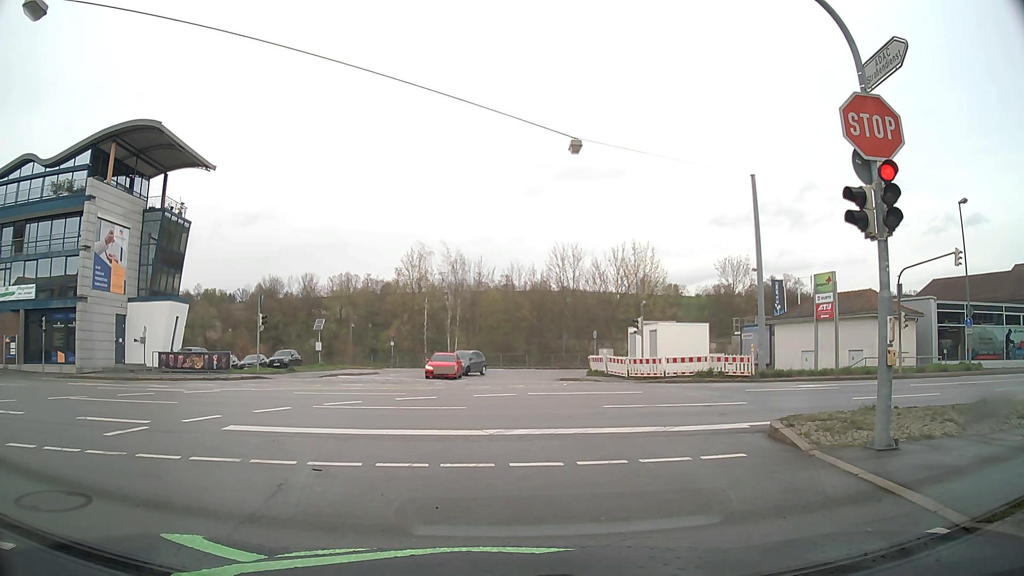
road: tertiary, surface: asphalt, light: Day
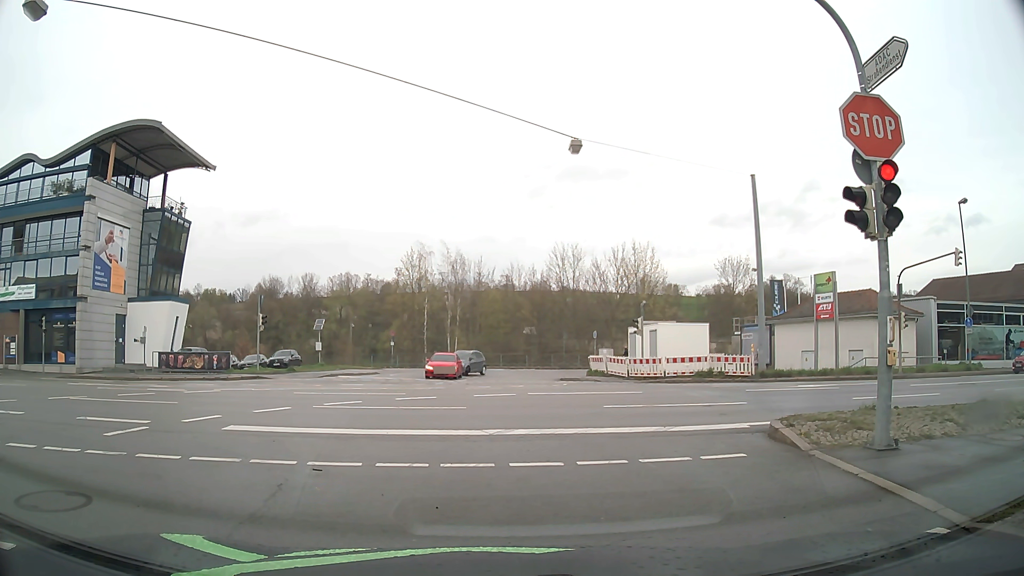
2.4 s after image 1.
(0.0, 0.0) m; 0°
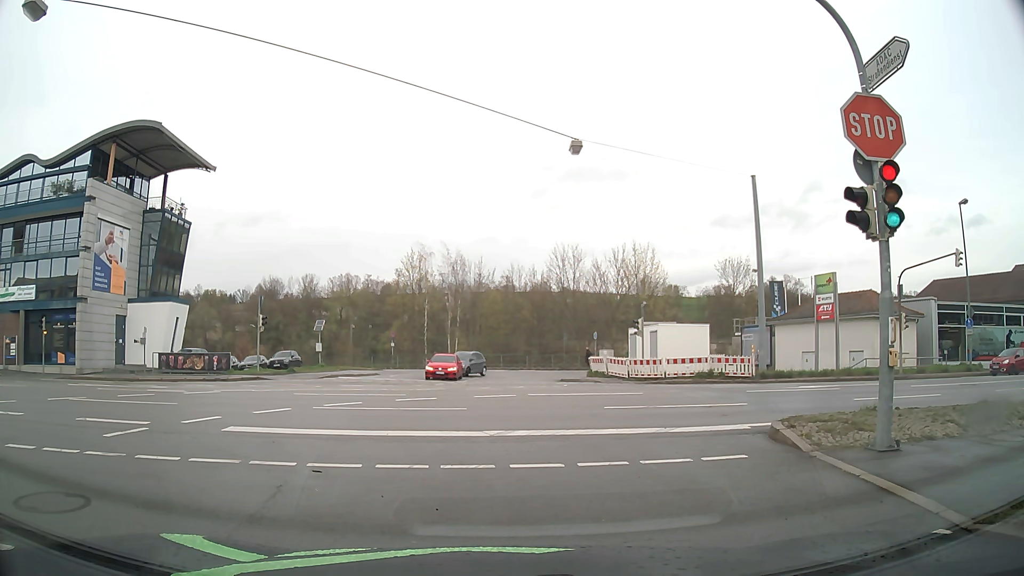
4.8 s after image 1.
(0.0, 0.0) m; 0°
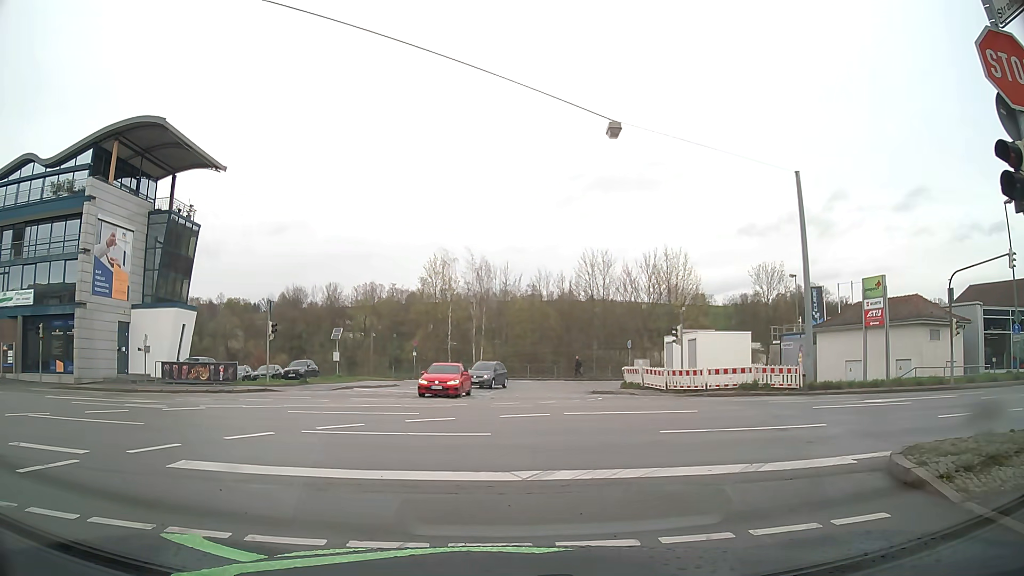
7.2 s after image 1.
(-0.1, +2.7) m; -3°
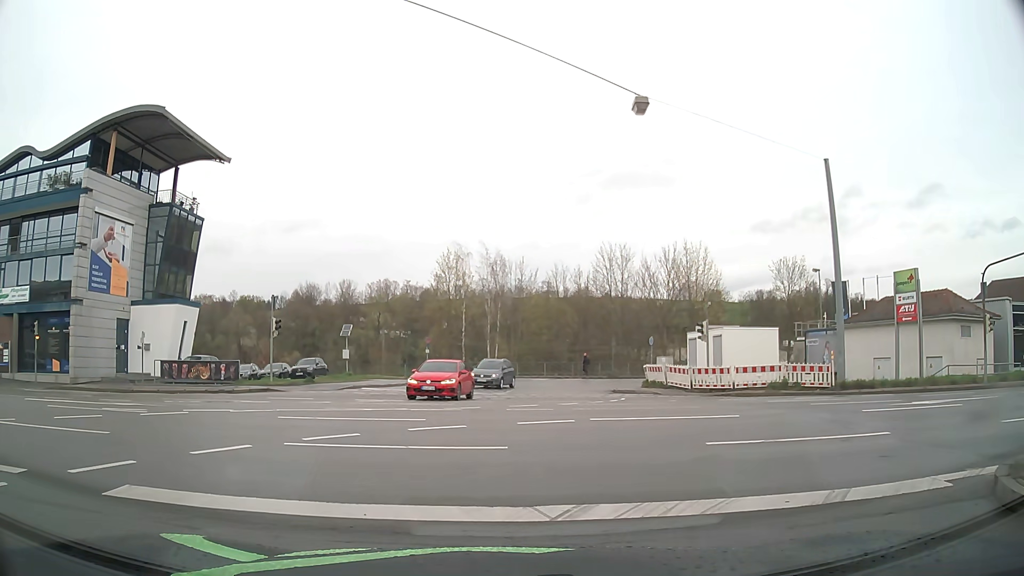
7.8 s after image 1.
(0.0, +1.8) m; 0°
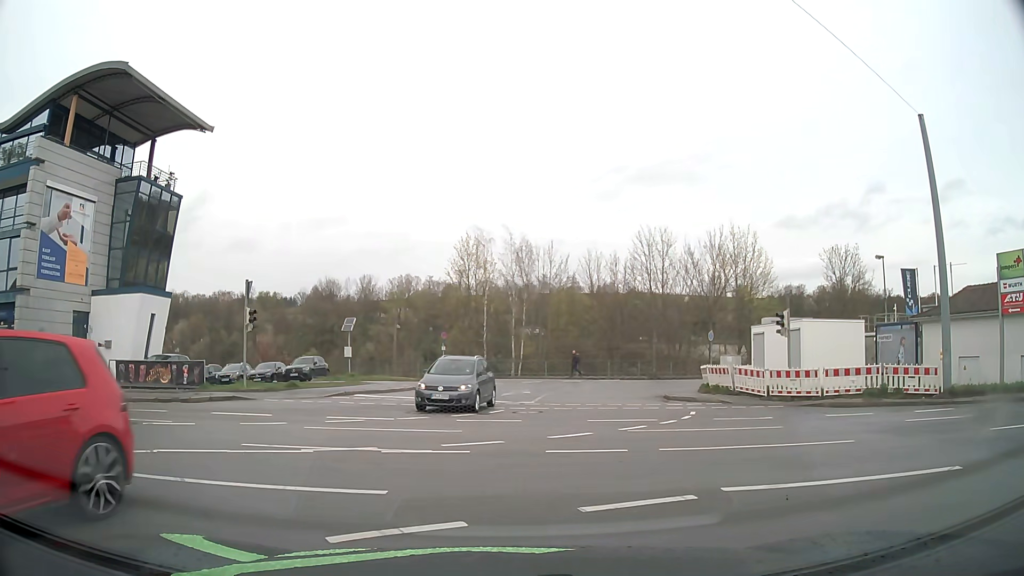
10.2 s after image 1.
(-0.2, +6.4) m; -2°
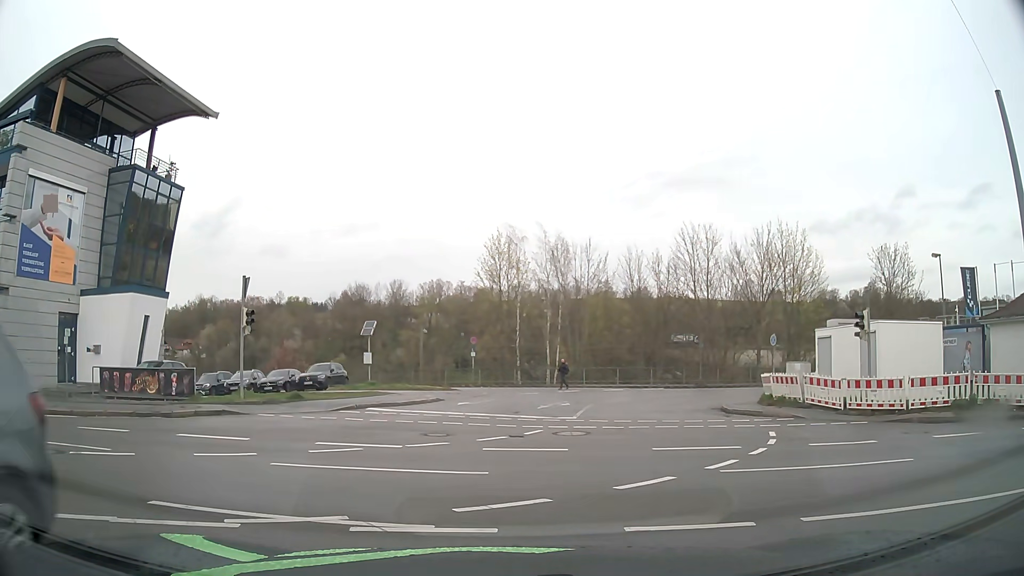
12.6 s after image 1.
(0.0, +3.6) m; -3°
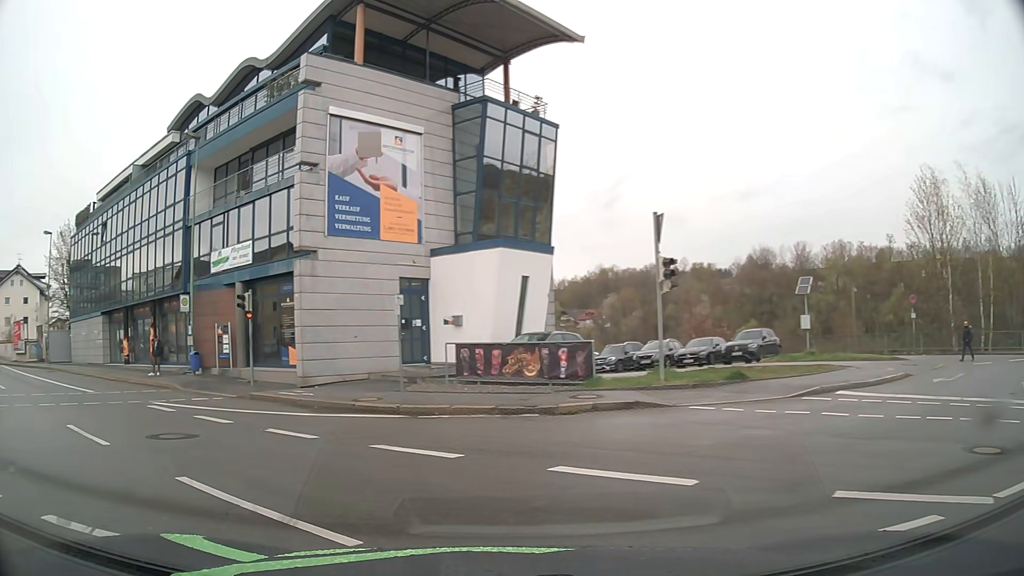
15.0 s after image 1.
(-1.6, +6.6) m; -32°
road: primary
(-4, +9) (-11, +16) (-19, +22) (-27, +28) (-35, +34) (-43, +40) (-51, +46) (-59, +52) (-67, +59) (-74, +65) m
